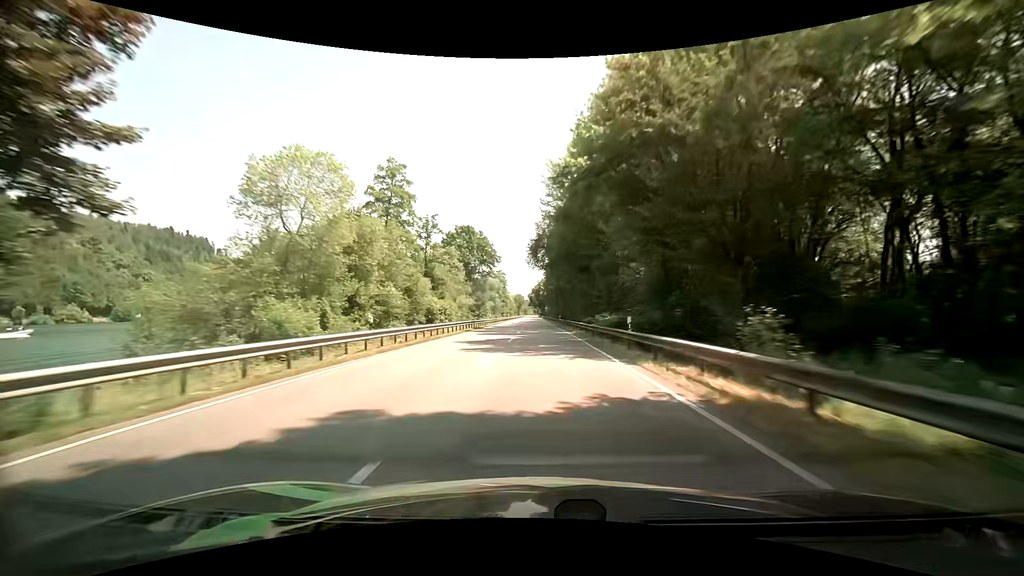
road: primary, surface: asphalt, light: Day
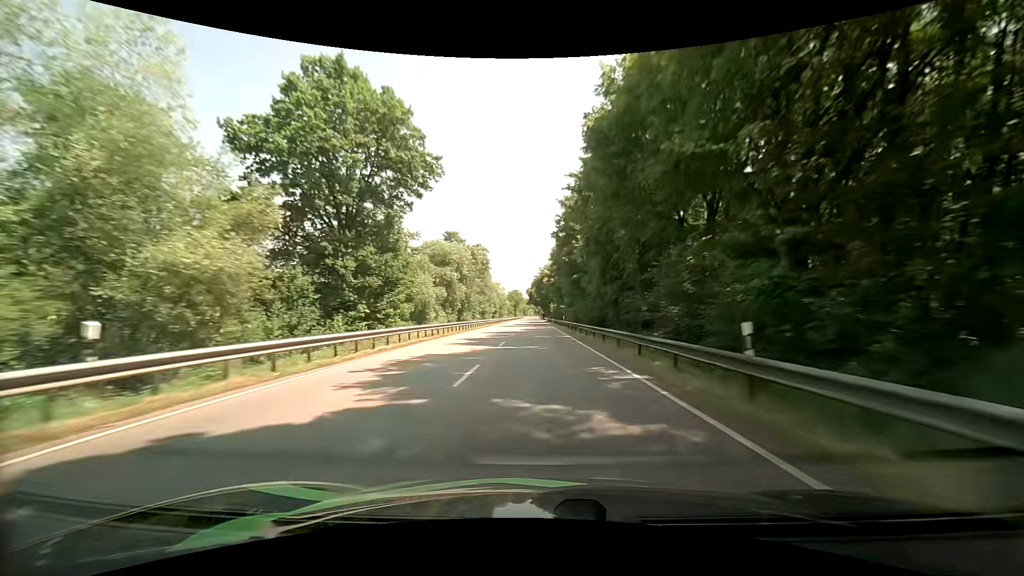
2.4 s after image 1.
(-0.1, +62.7) m; 0°
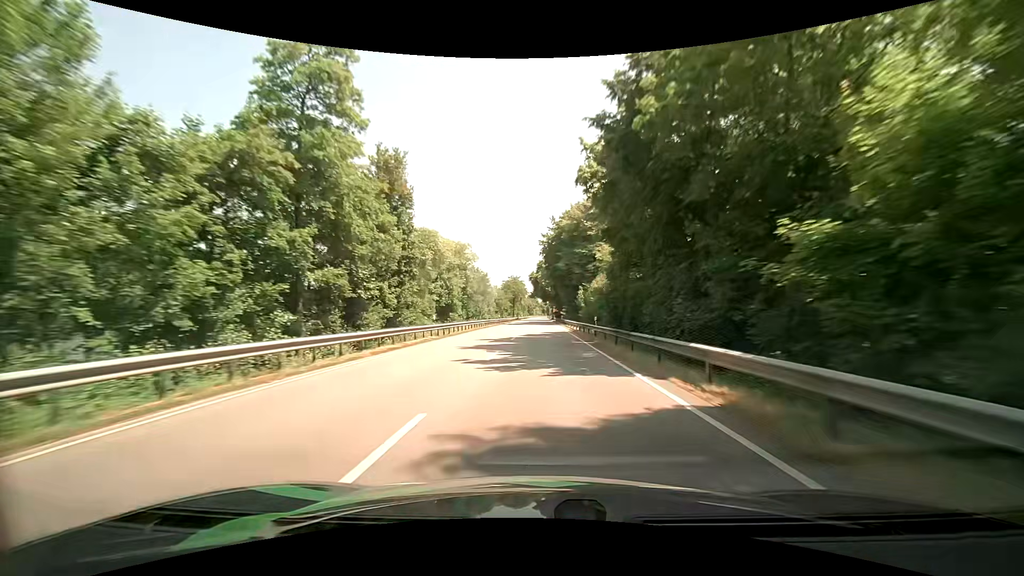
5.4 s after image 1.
(-0.5, +78.2) m; -1°
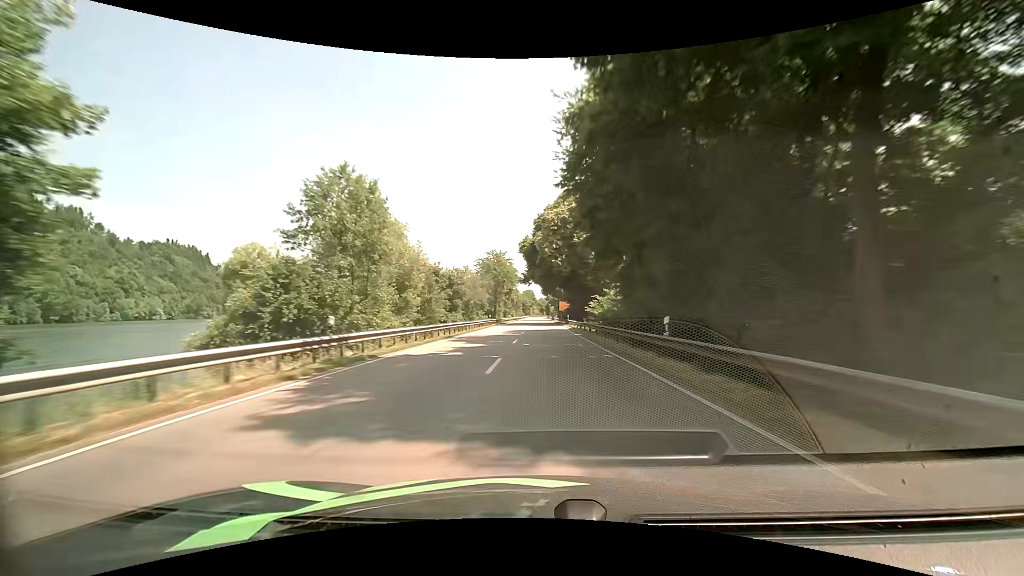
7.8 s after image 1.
(-0.2, +62.8) m; 0°
